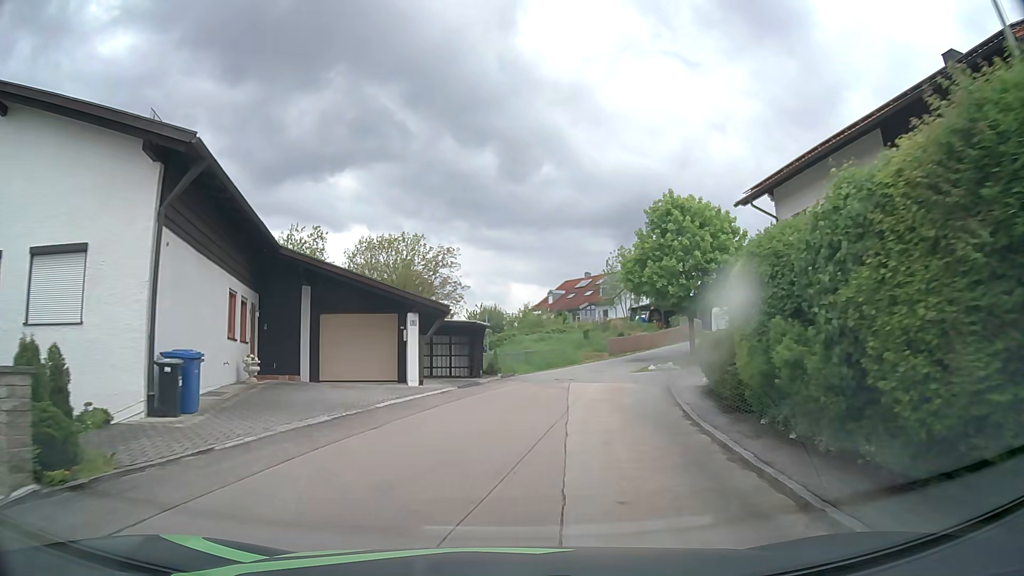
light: Day
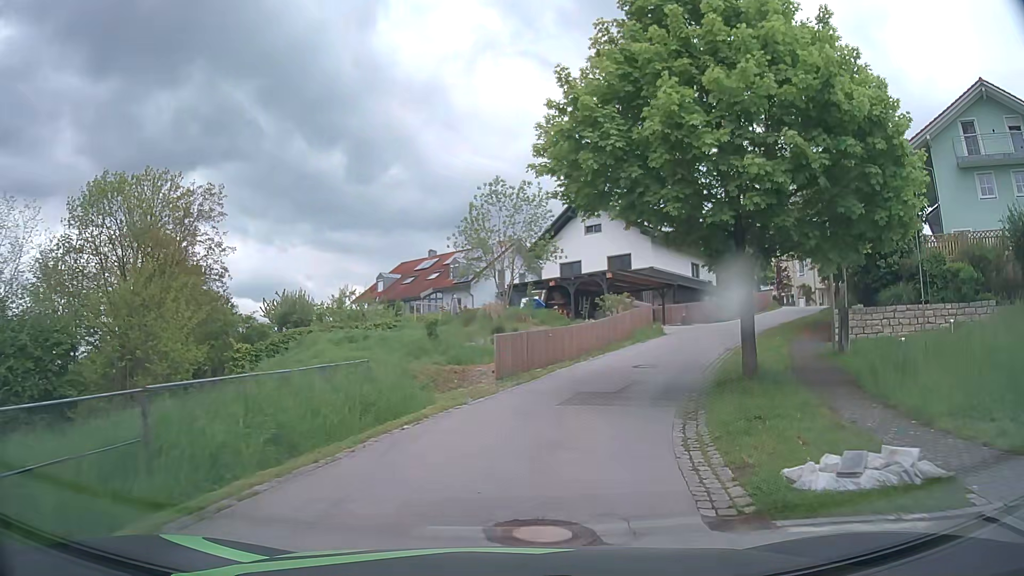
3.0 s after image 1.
(+2.4, +26.8) m; +13°
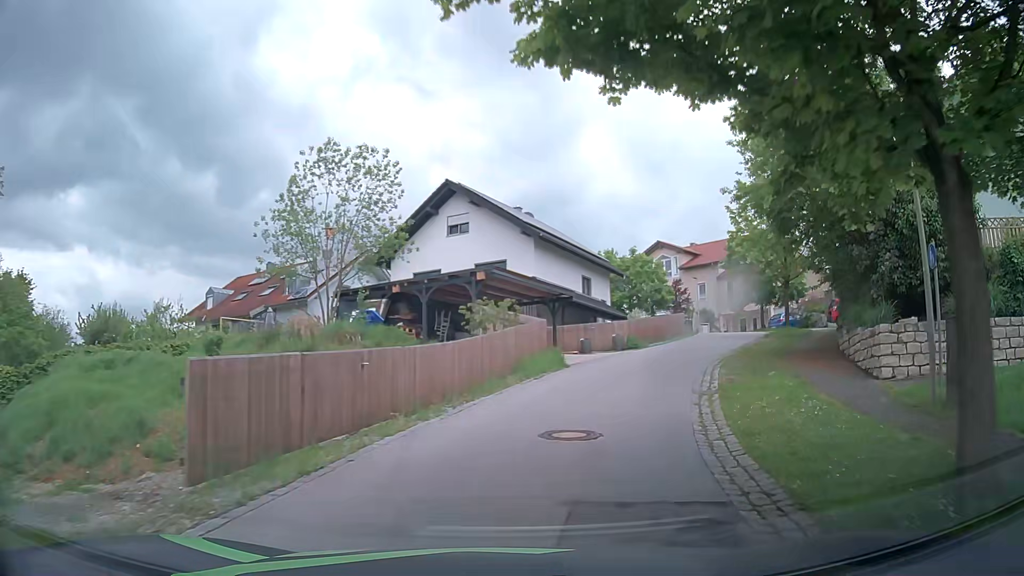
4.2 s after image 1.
(+0.9, +10.6) m; +11°
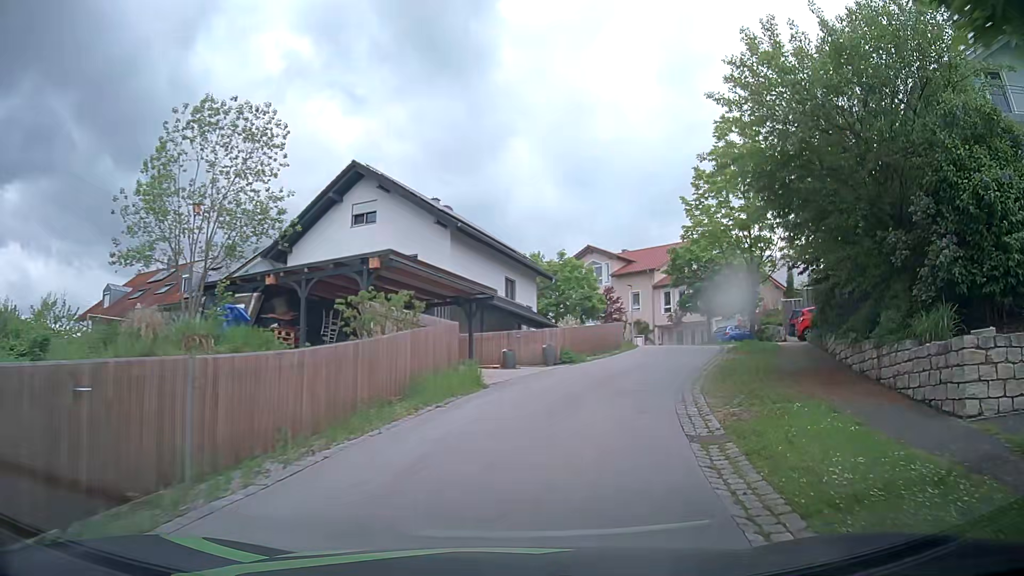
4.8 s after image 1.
(+0.3, +5.2) m; +7°
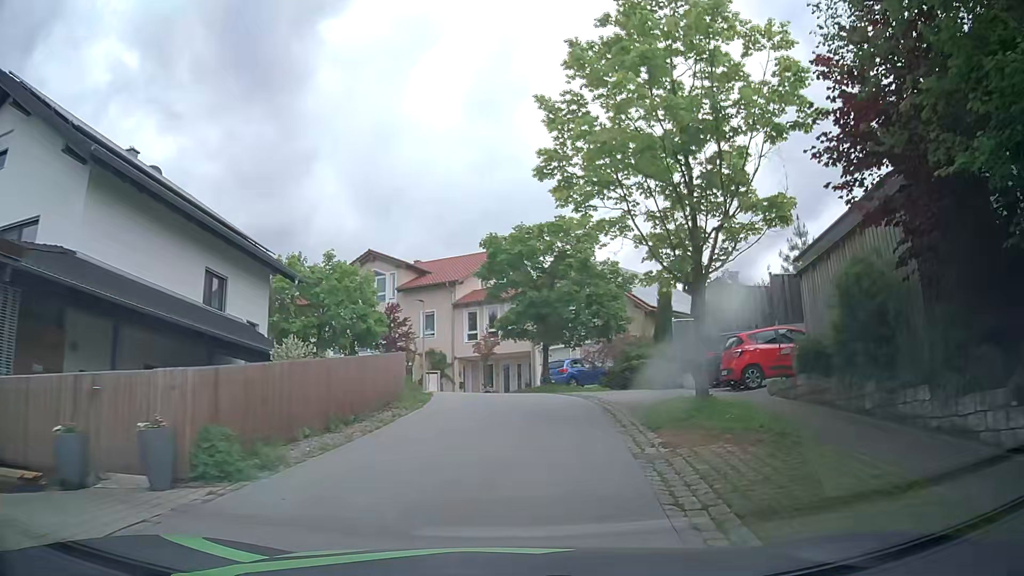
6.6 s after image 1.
(+2.4, +14.5) m; +18°
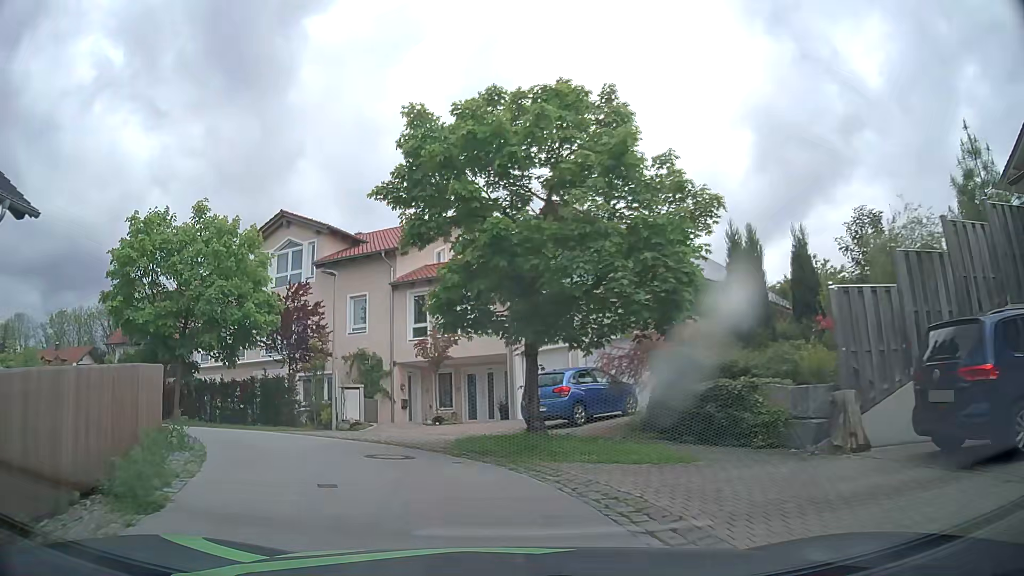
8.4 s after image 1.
(+0.7, +13.6) m; +1°
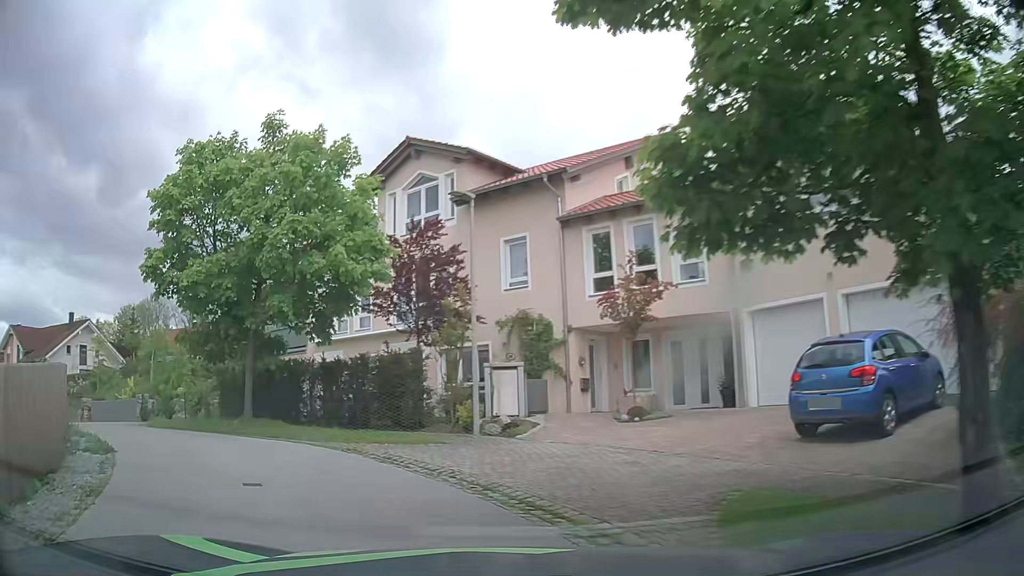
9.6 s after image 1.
(-0.7, +7.8) m; -13°
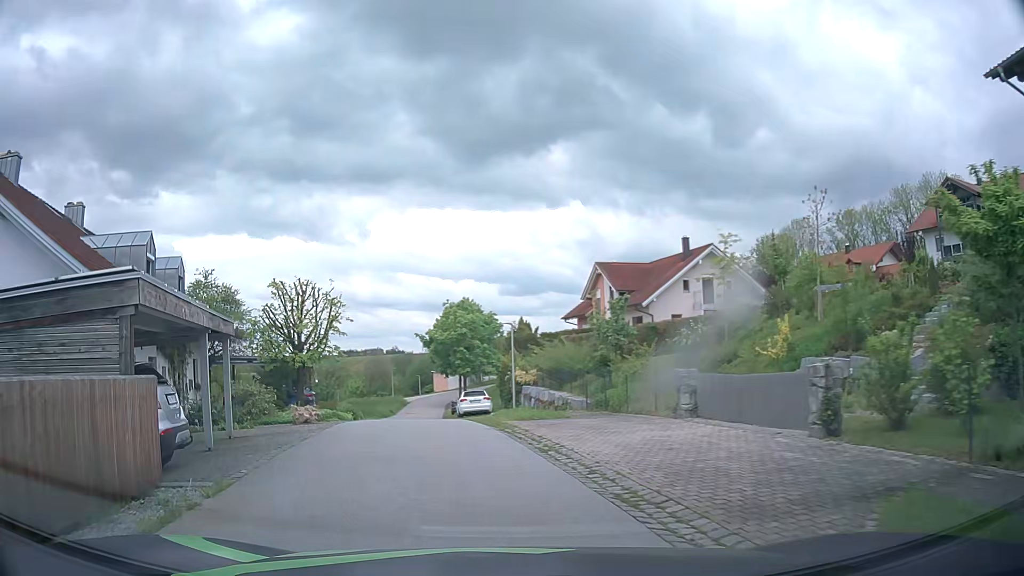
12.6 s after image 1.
(-8.2, +15.0) m; -59°
(0, +10) (-2, +20) (-3, +30) (-4, +40) (-5, +50) (-5, +60) (-4, +70) (+1, +78) (+10, +80) (+19, +74) m
